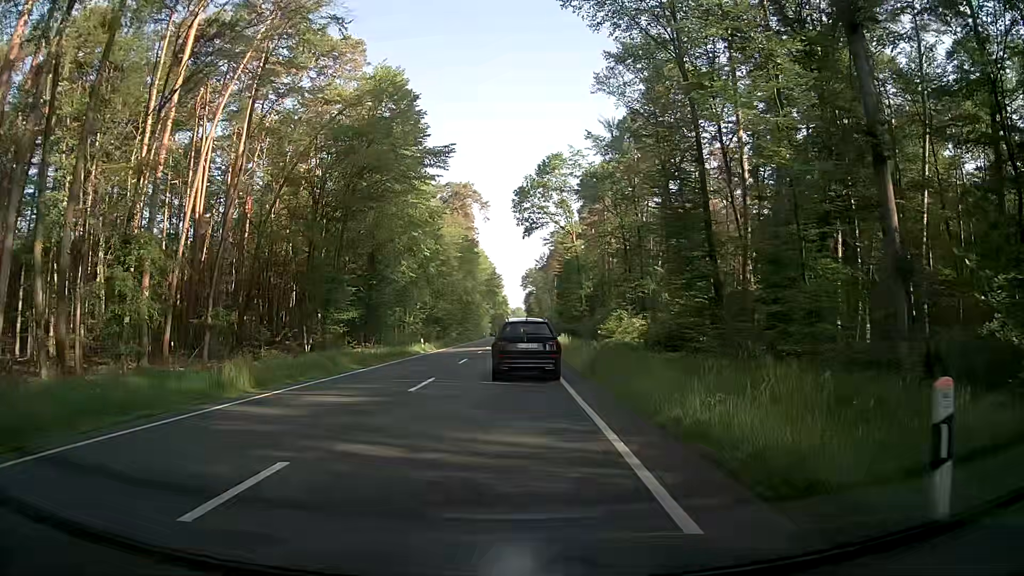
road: primary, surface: asphalt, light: Day
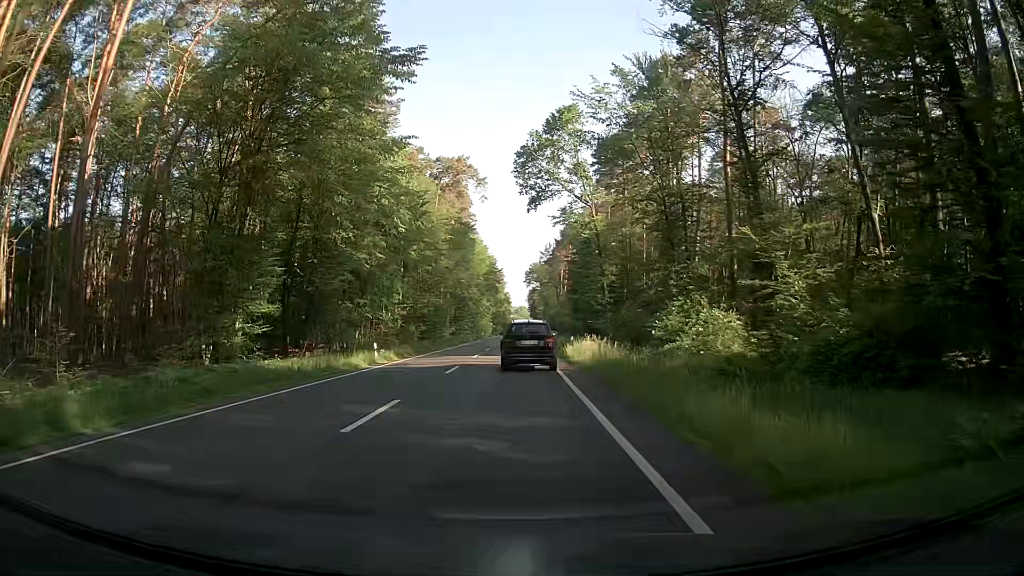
(-0.3, +18.8) m; -1°
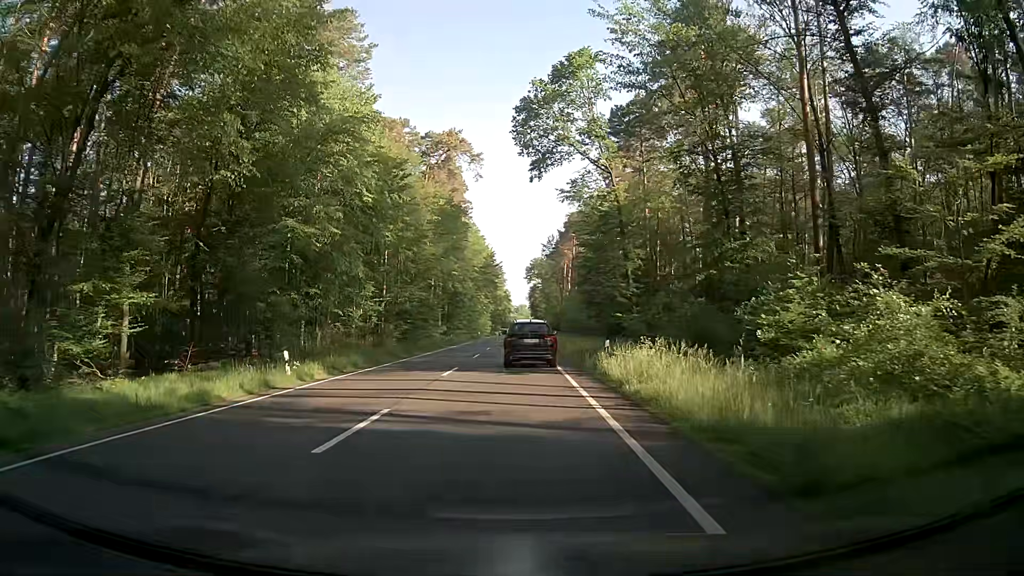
(0.0, +13.9) m; +1°
(0, +10) (-1, +20) (-1, +30) (-1, +40) (-1, +50) (-1, +60) (-2, +70) (-2, +80) (-2, +90) (-2, +100) m
